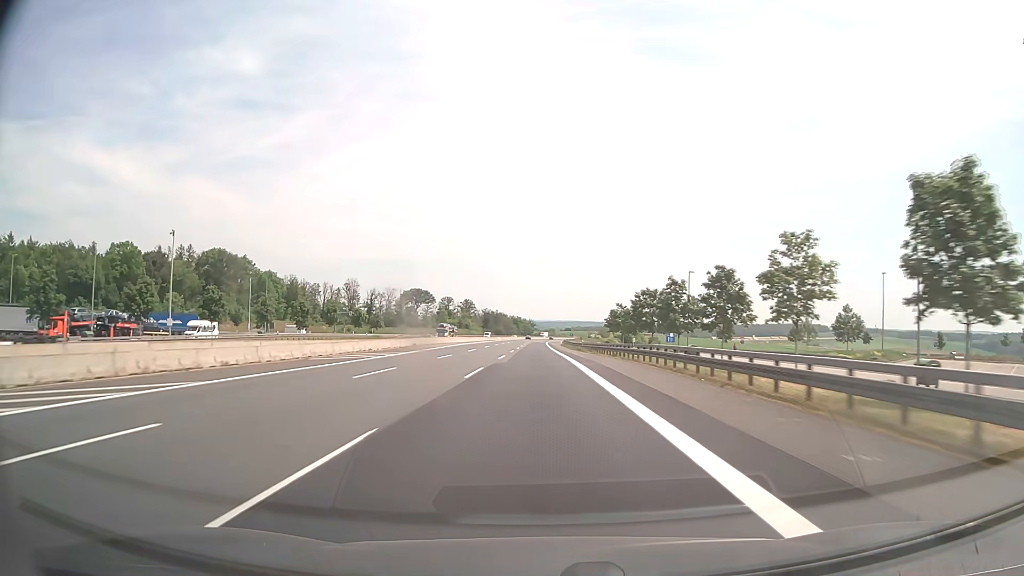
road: motorway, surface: asphalt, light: Day
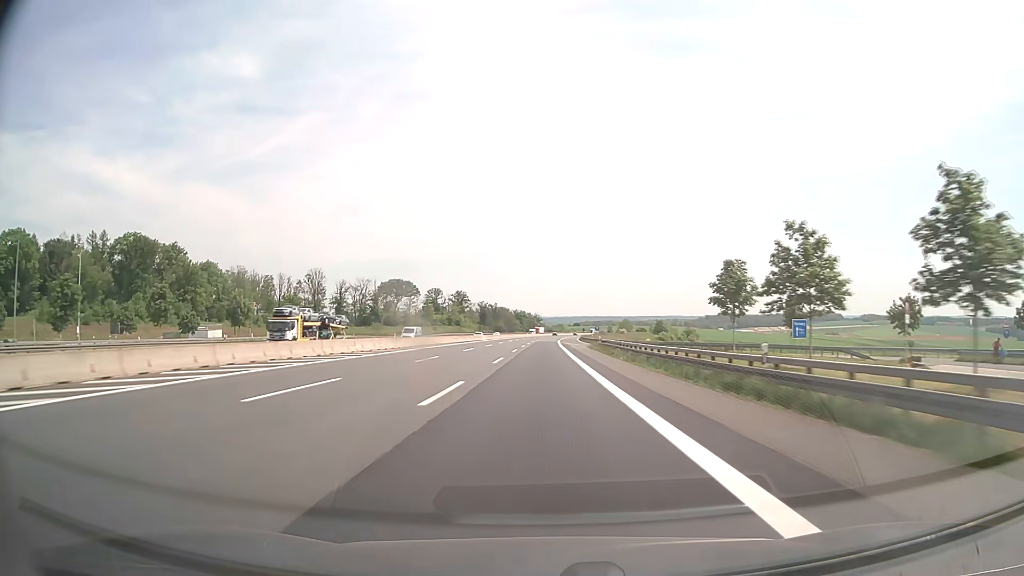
(-0.4, +62.0) m; 0°
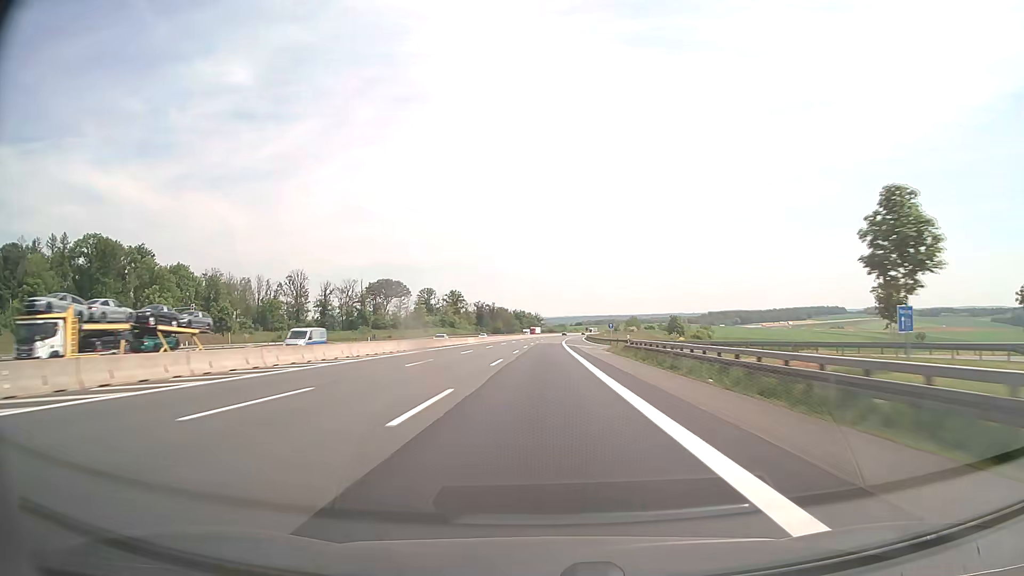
(0.0, +20.7) m; 0°
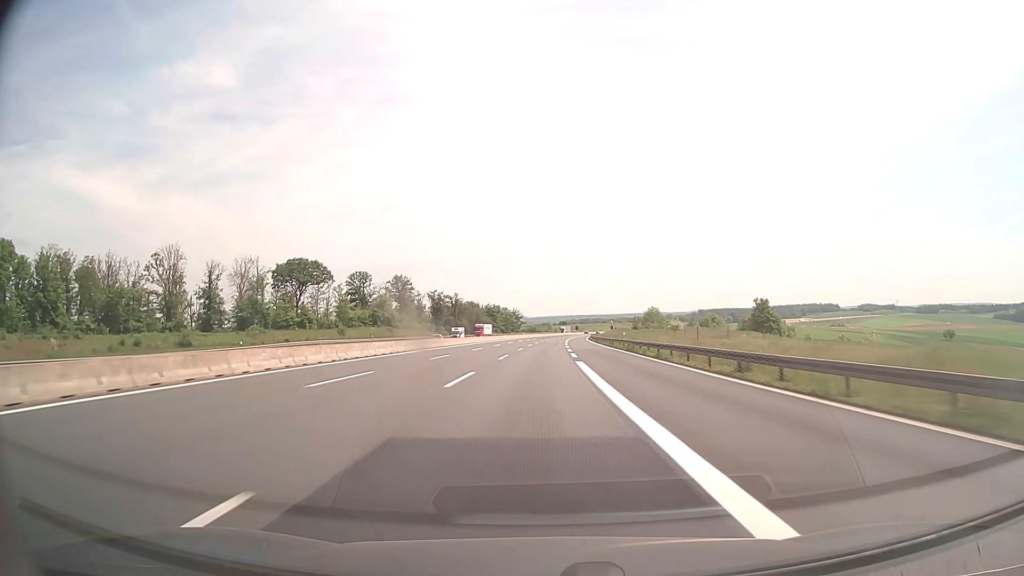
(+0.7, +82.6) m; +1°
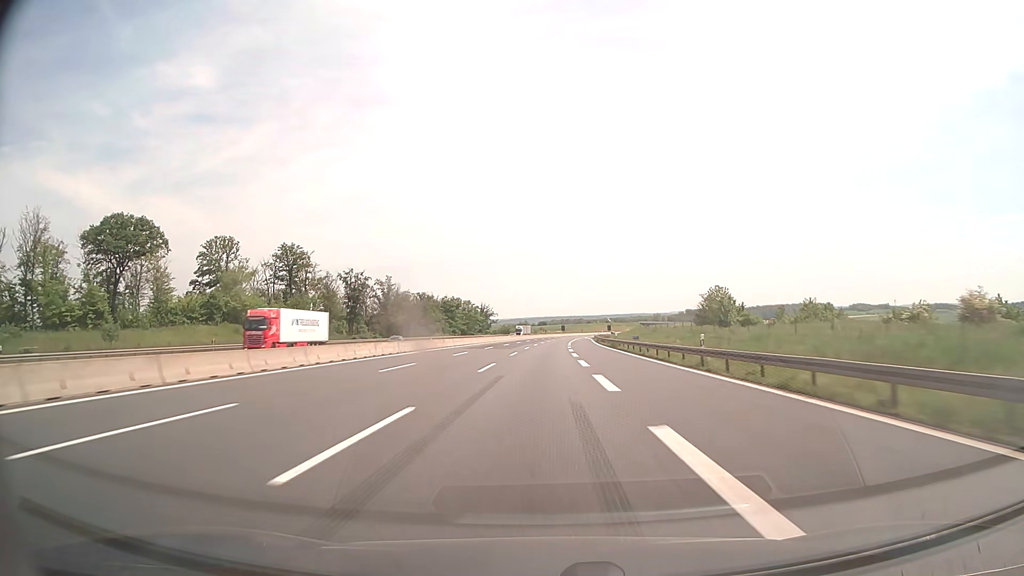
(+1.1, +82.5) m; +2°
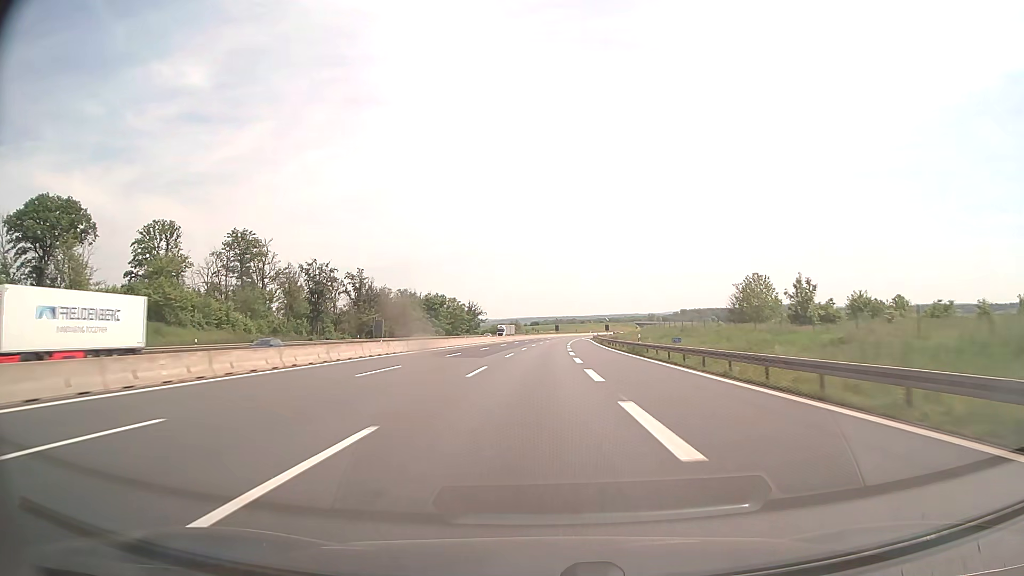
(+0.1, +20.6) m; +1°
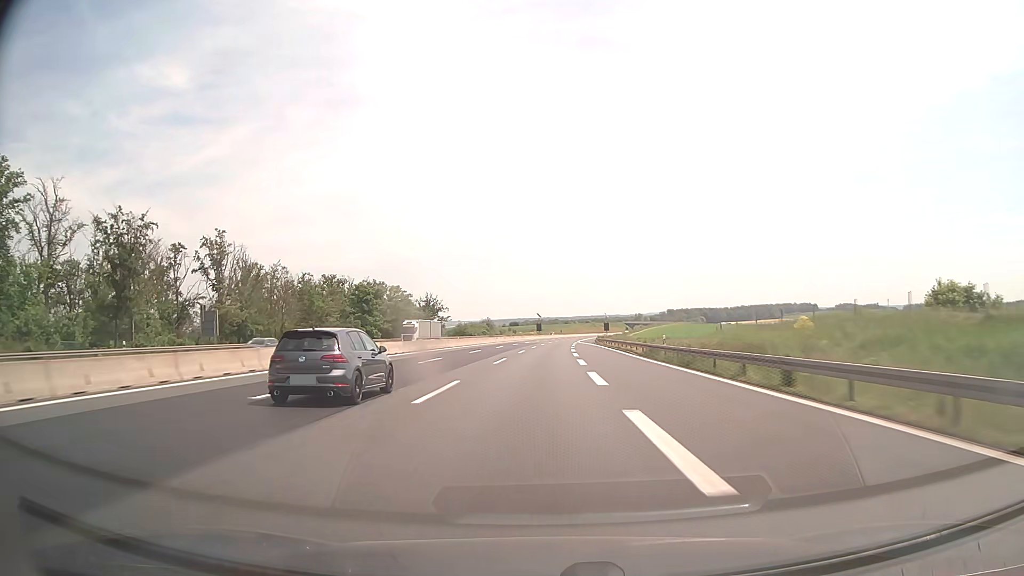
(+0.9, +61.9) m; +2°
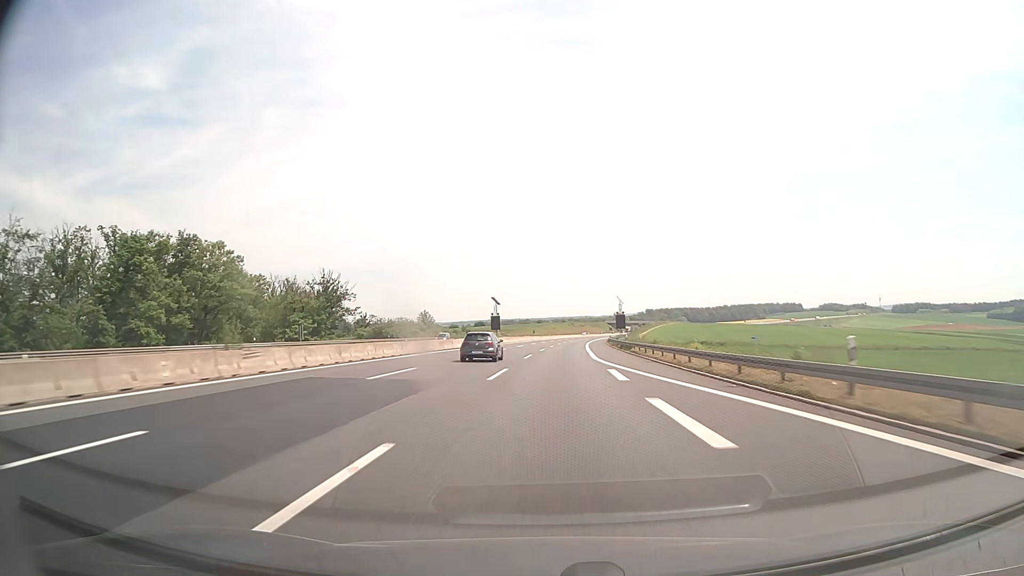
(+1.6, +82.5) m; +2°
(0, +10) (0, +20) (0, +30) (+1, +40) (+1, +50) (+2, +60) (+2, +70) (+3, +80) (+4, +90) (+4, +100) m
